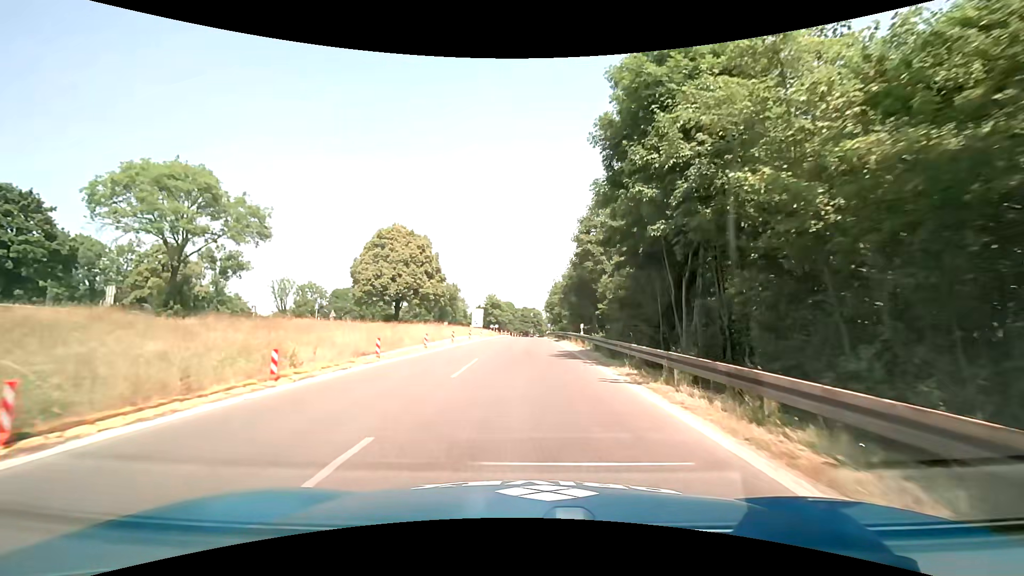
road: trunk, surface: asphalt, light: Day
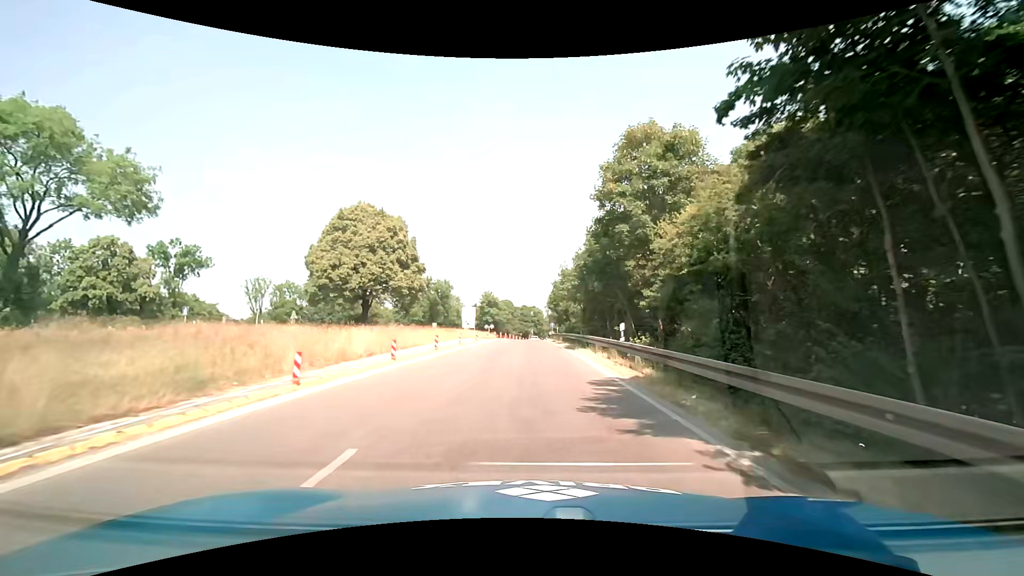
(0.0, +12.6) m; -1°
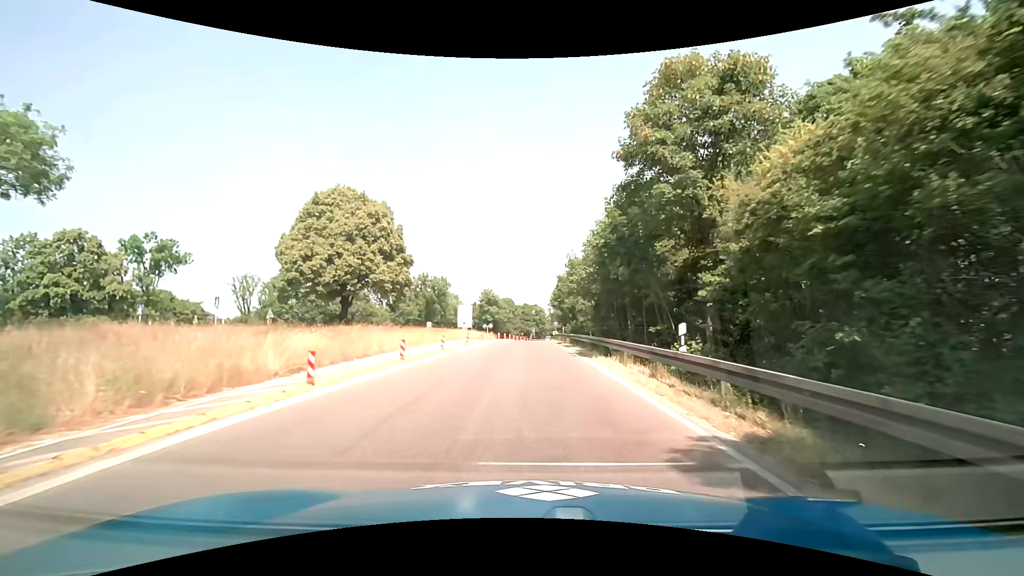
(0.0, +6.2) m; 0°
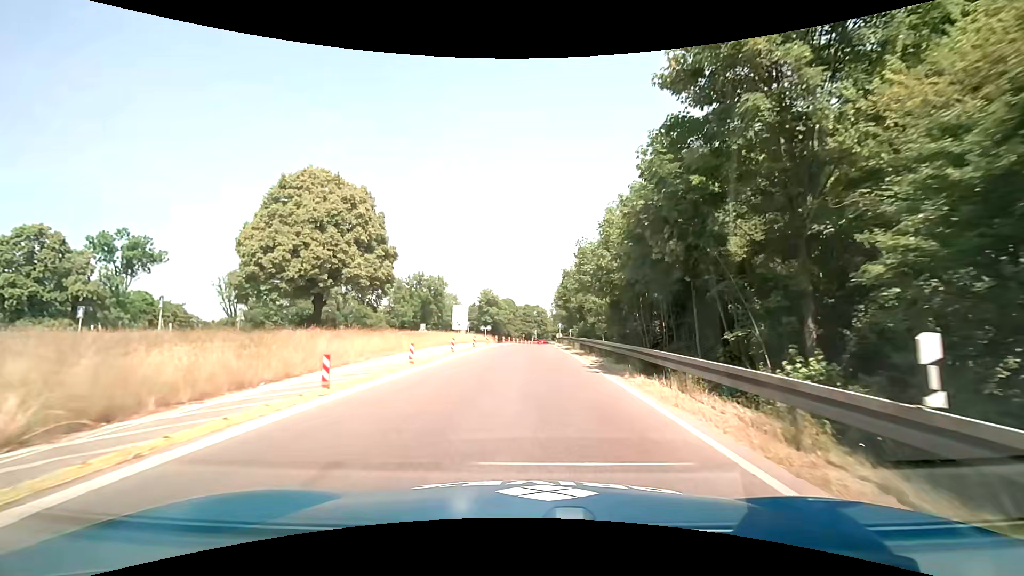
(0.0, +6.2) m; 0°
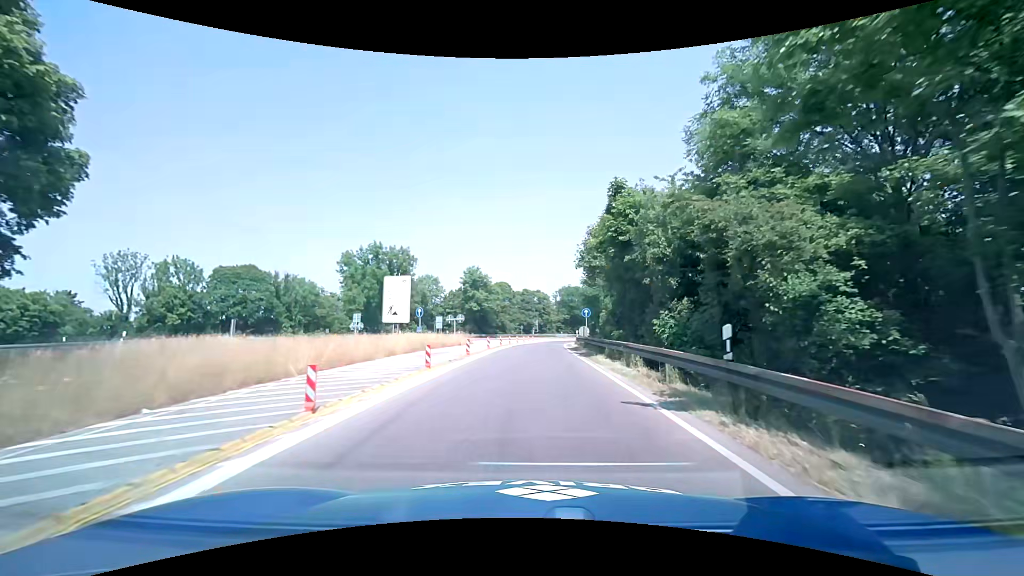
(-0.3, +30.4) m; 0°
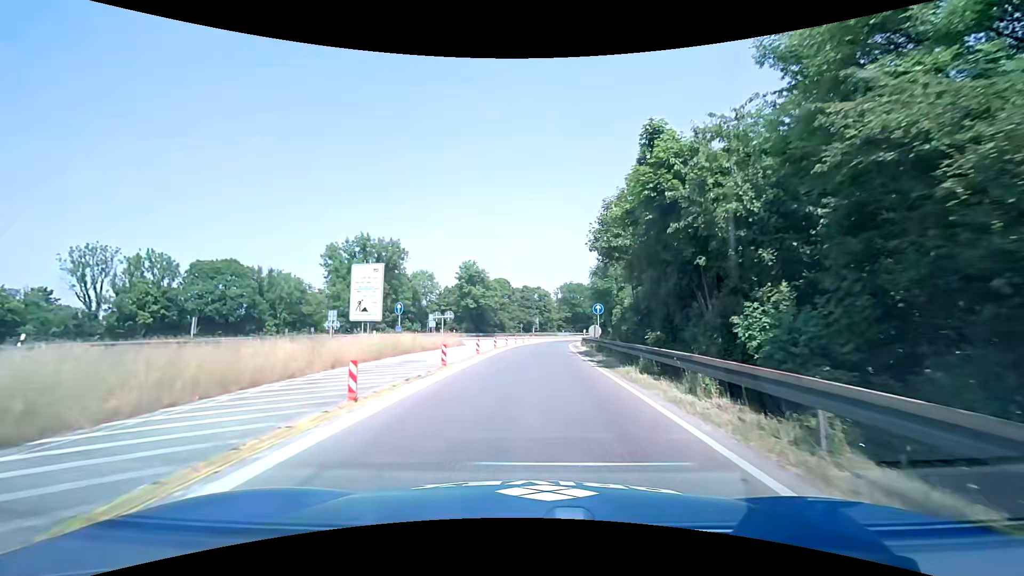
(0.0, +6.1) m; 0°
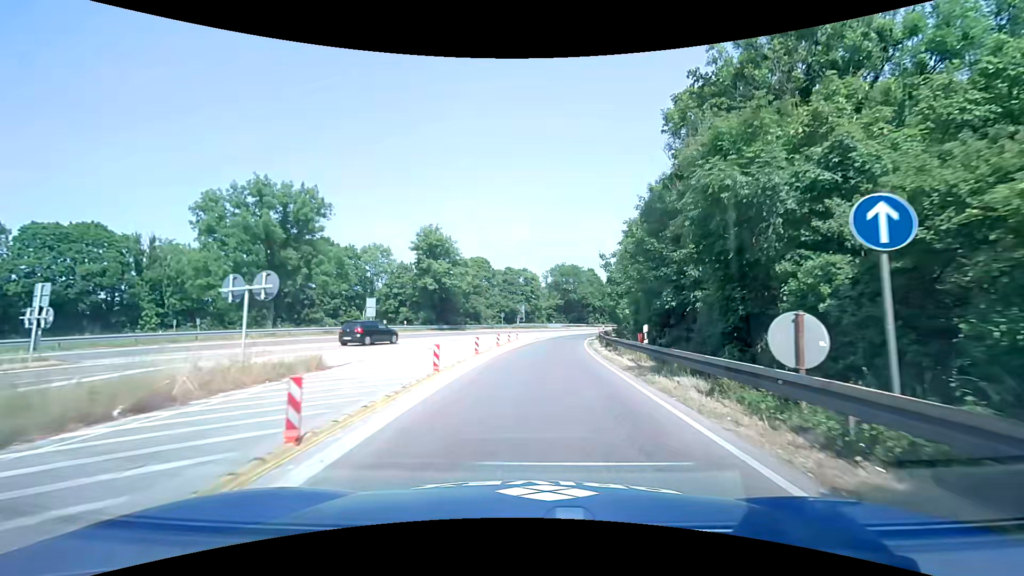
(+0.1, +24.4) m; +1°
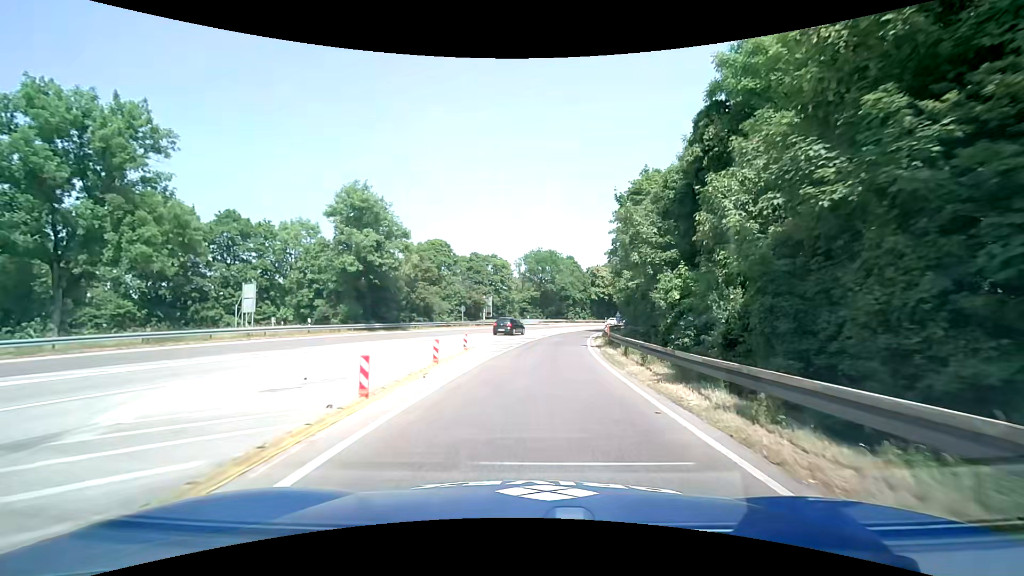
(+0.6, +18.5) m; +3°
(0, +10) (+1, +20) (+2, +30) (+3, +40) (+4, +50) (+6, +60) (+9, +69) (+12, +79) (+15, +88) (+19, +98) m
